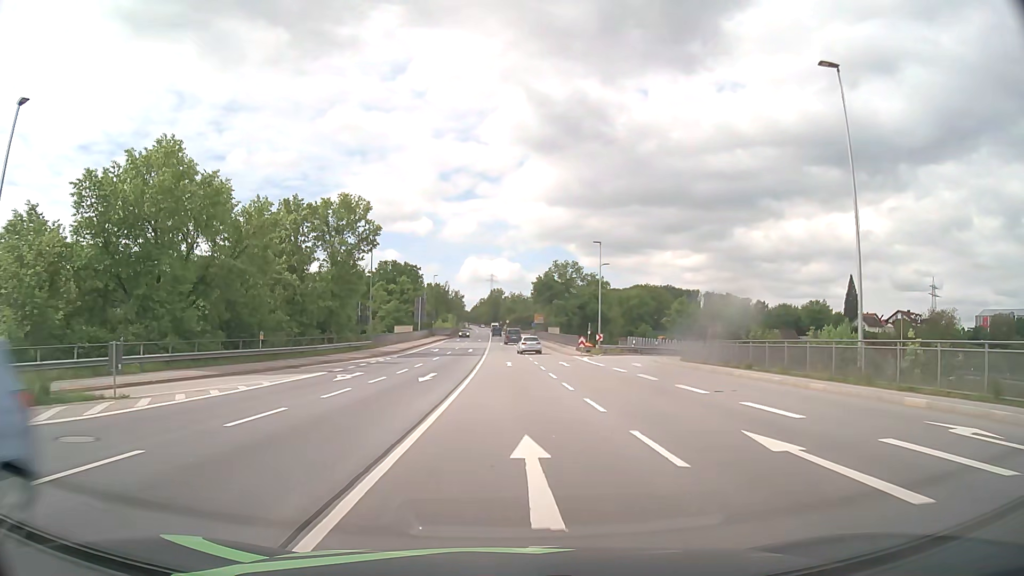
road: primary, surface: asphalt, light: Day
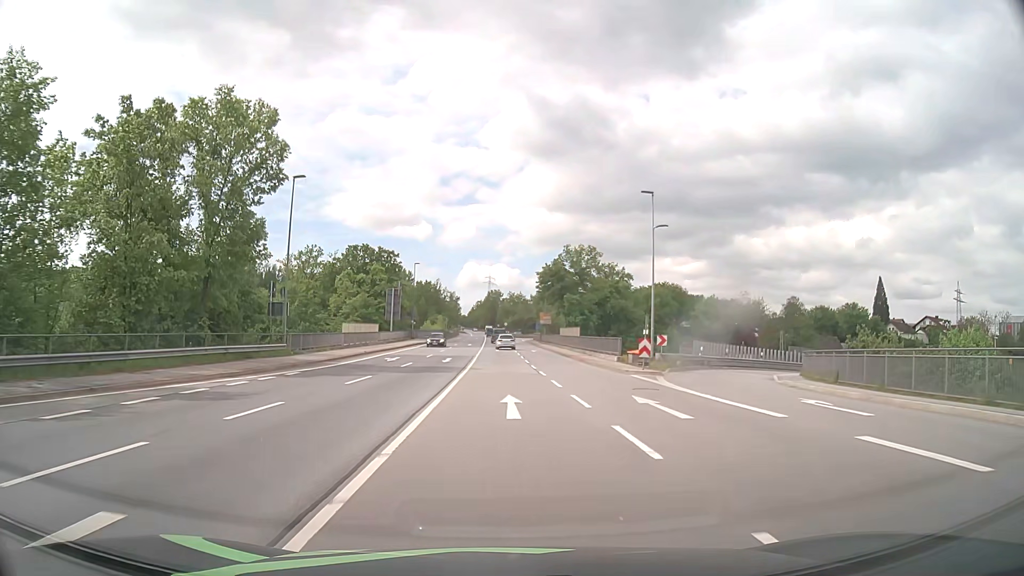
(+0.1, +23.7) m; 0°
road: primary_link
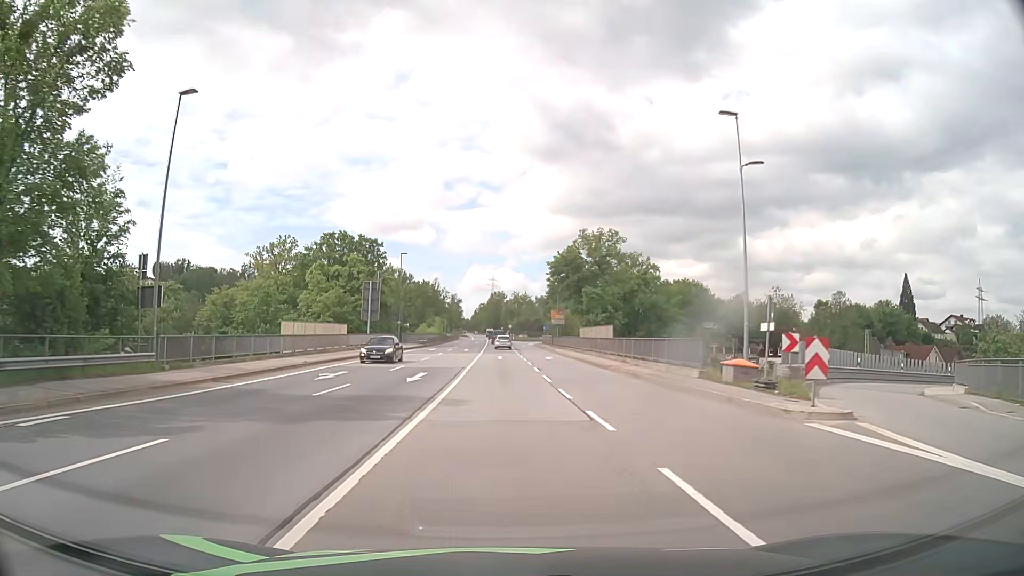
(0.0, +15.4) m; 0°
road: primary
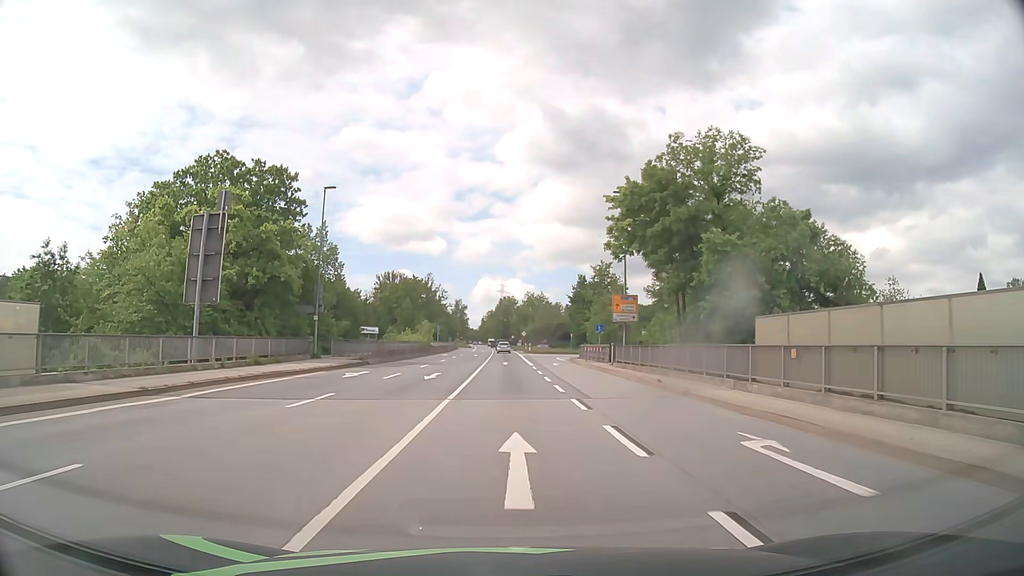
(-0.3, +38.6) m; -1°
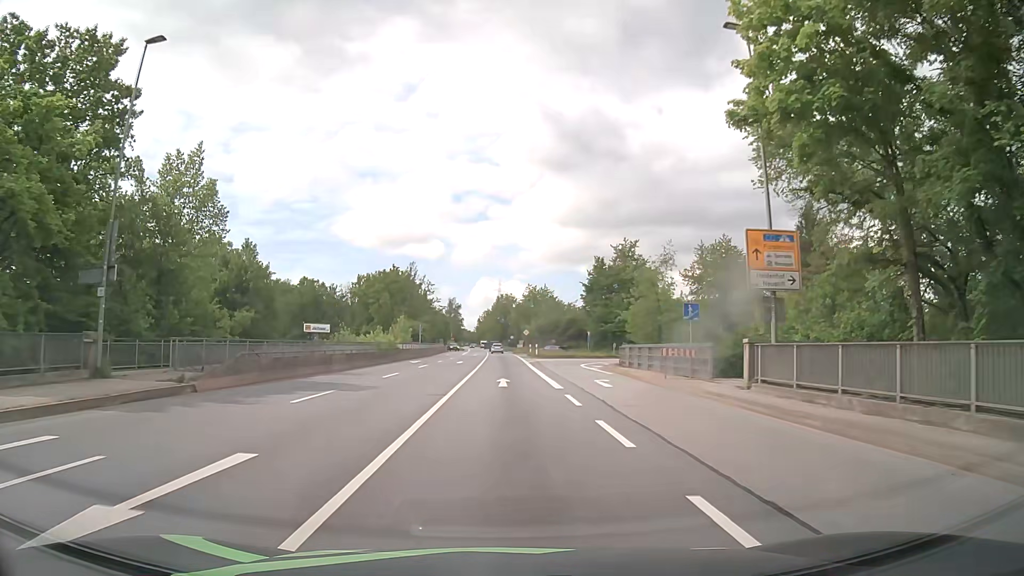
(0.0, +23.1) m; 0°
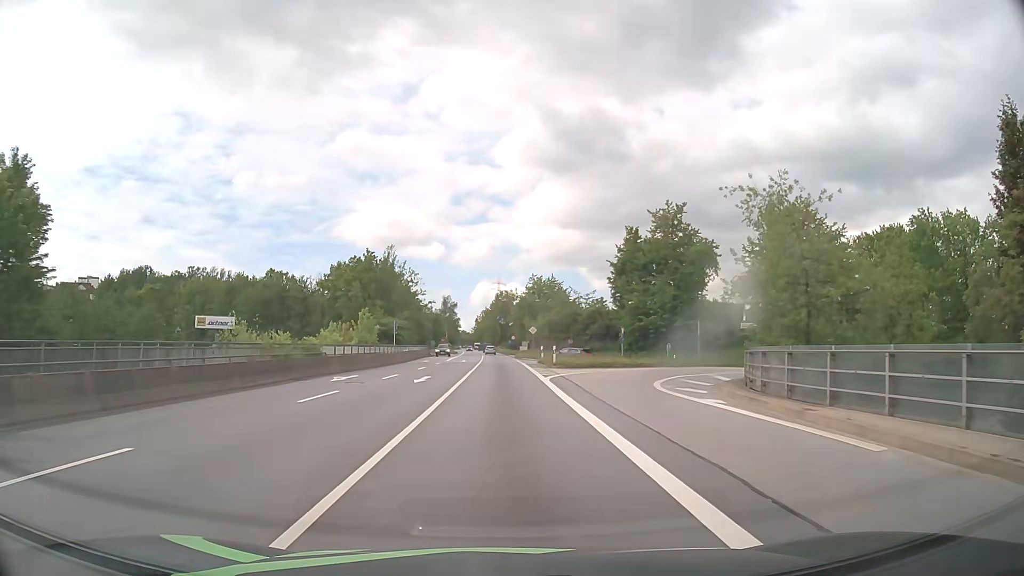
(+0.1, +22.9) m; 0°
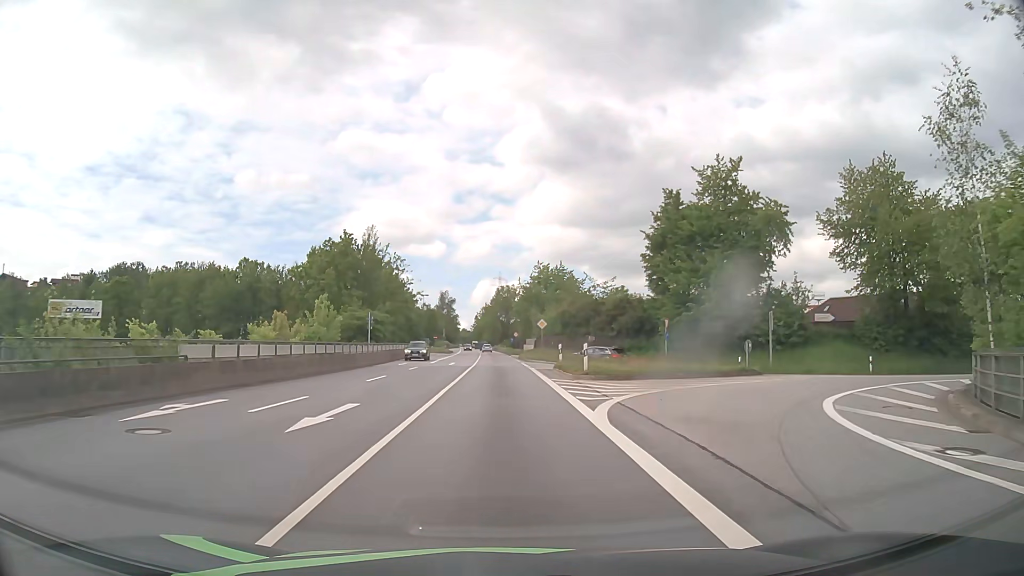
(+0.1, +15.0) m; 0°
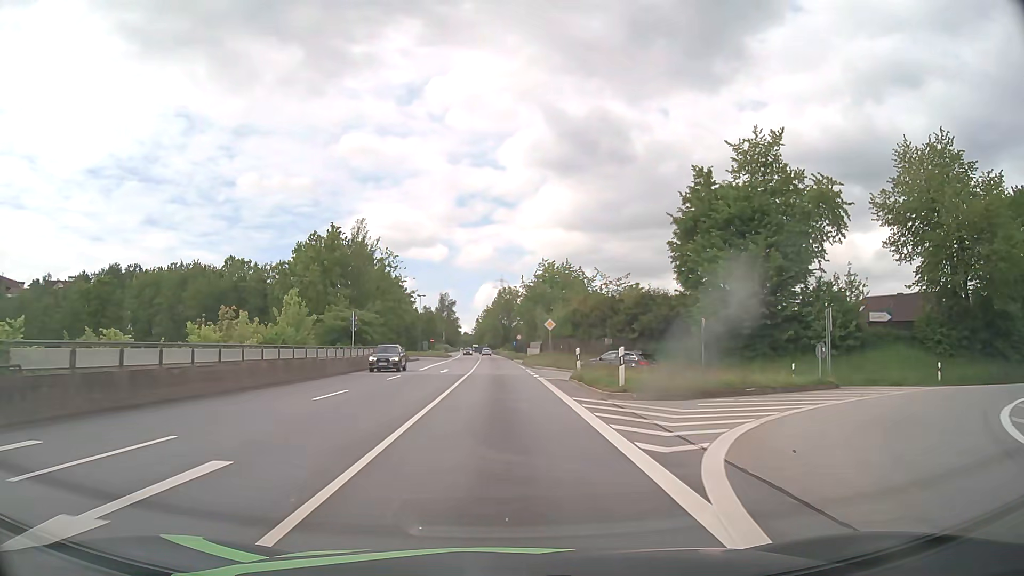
(0.0, +7.4) m; 0°
(0, +10) (0, +20) (0, +30) (0, +40) (-1, +50) (-1, +60) (-1, +70) (-1, +80) (-2, +90) (-2, +100) m
